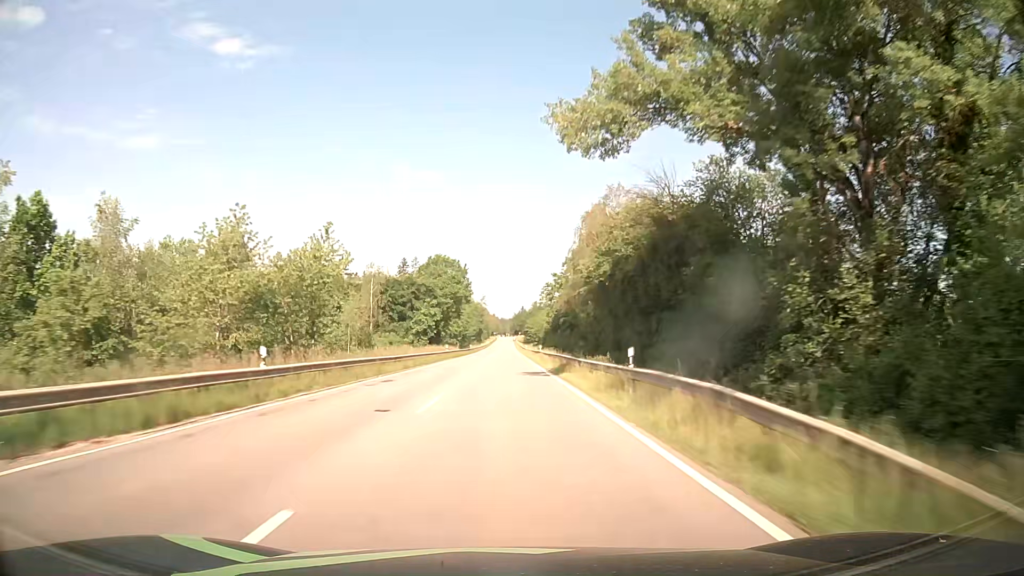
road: secondary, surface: asphalt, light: Day
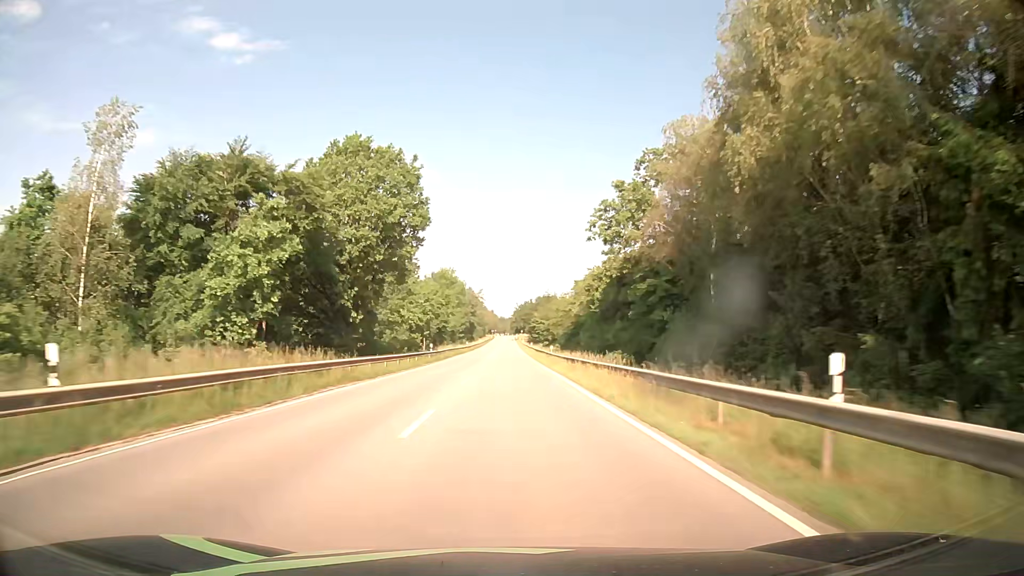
(-0.1, +63.3) m; 0°
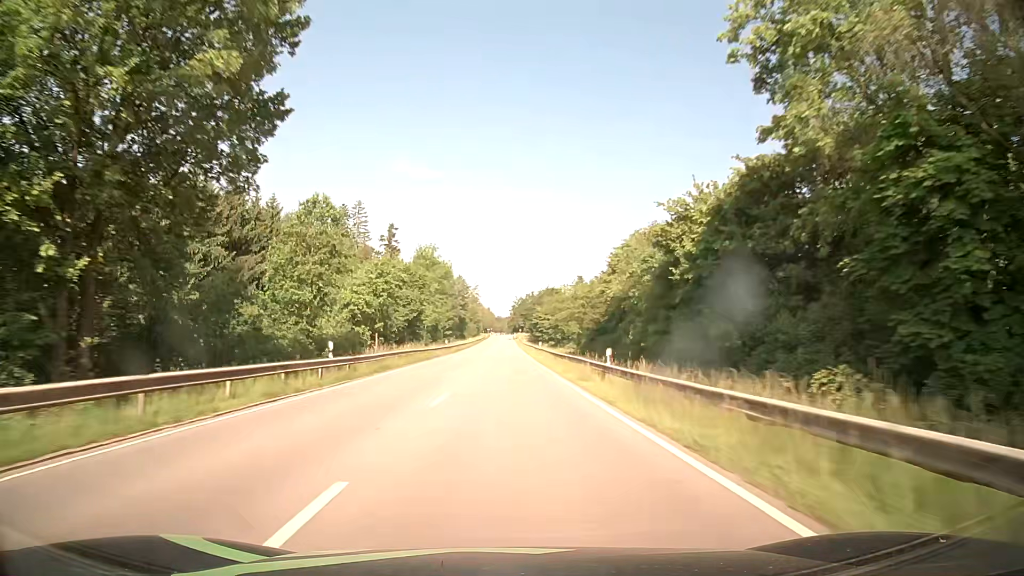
(+0.1, +31.6) m; 0°
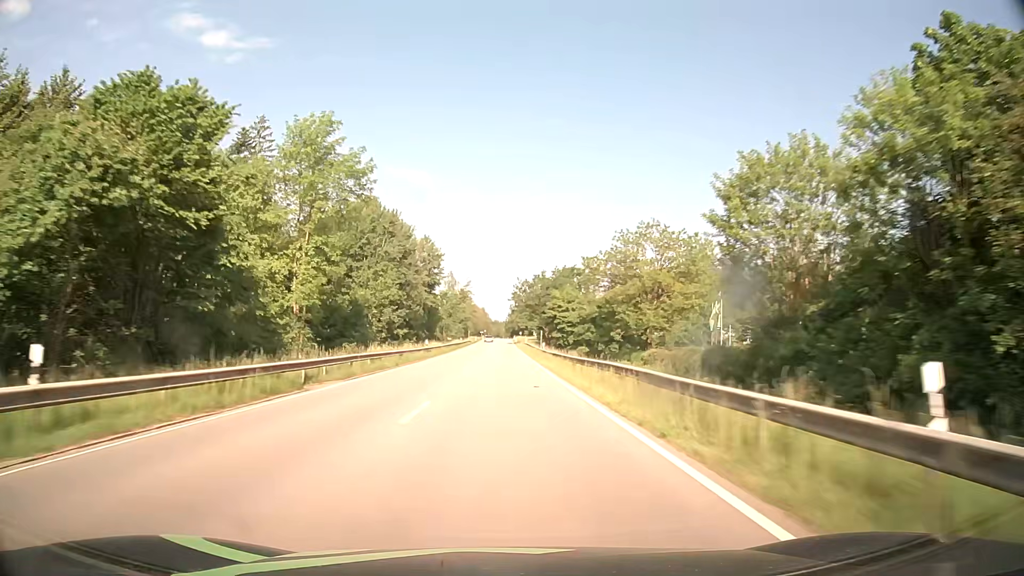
(+0.1, +63.1) m; 0°
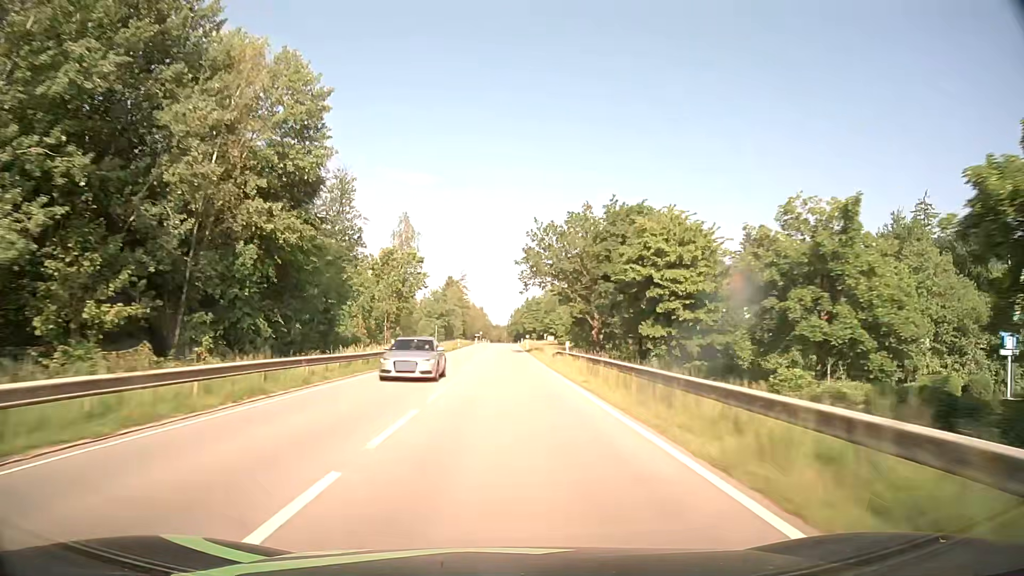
(-0.3, +62.8) m; 0°
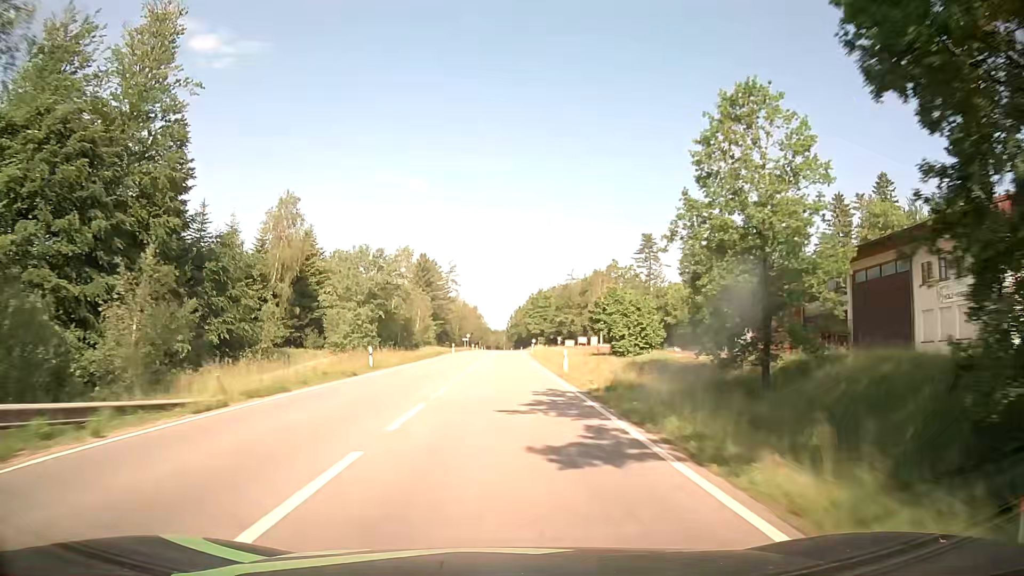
(+0.3, +58.1) m; 0°
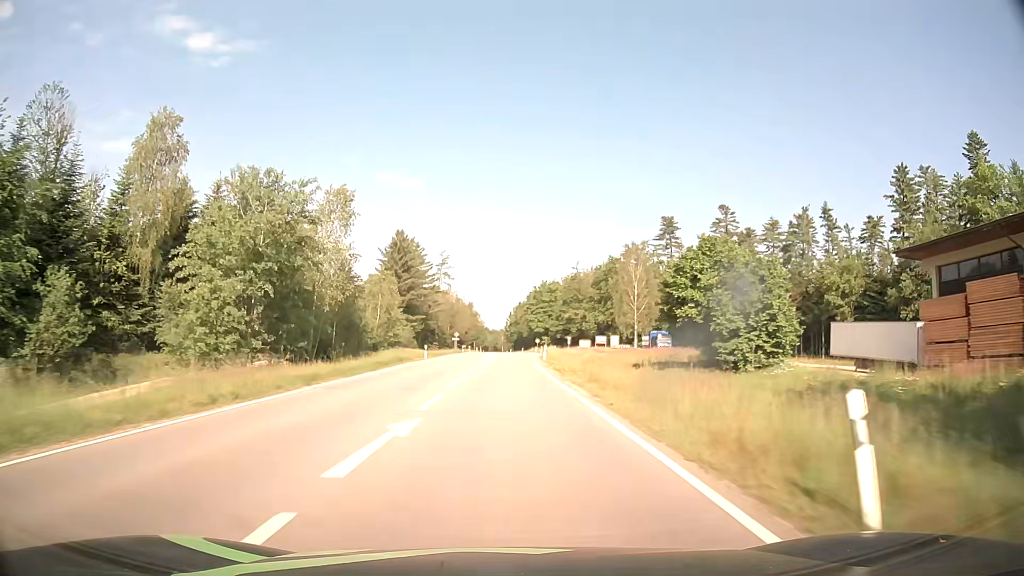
(-0.1, +26.6) m; 0°
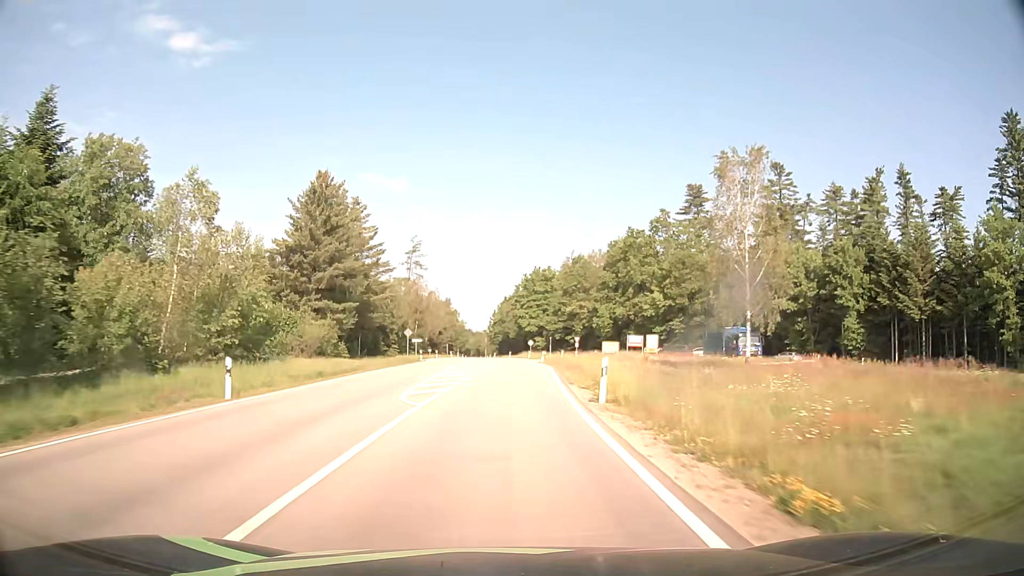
(+0.2, +36.8) m; +1°
(0, +10) (0, +20) (0, +30) (0, +40) (+1, +50) (+1, +60) (+2, +70) (+9, +77) (+19, +77) (+26, +70) m
